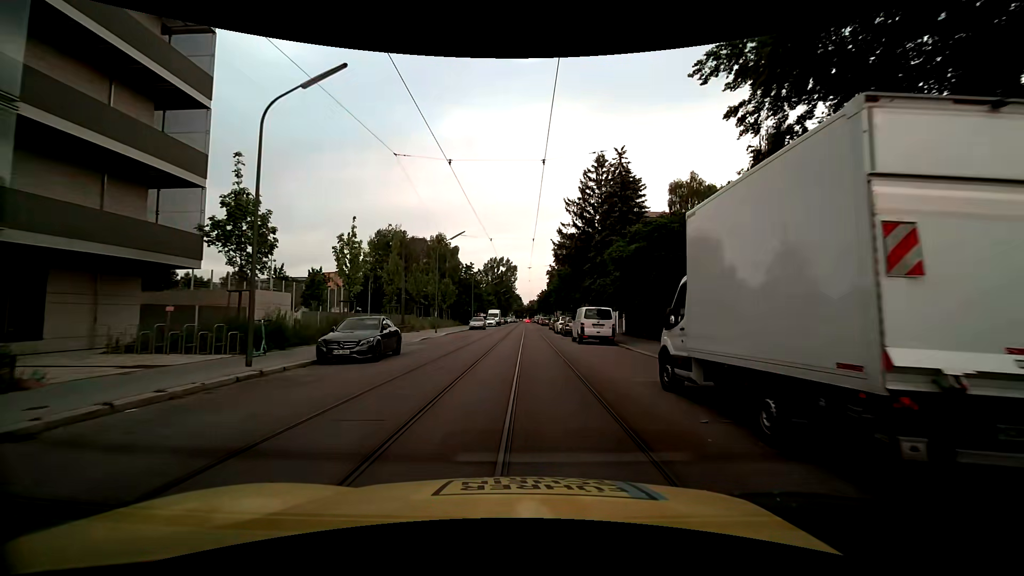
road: residential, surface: asphalt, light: Day
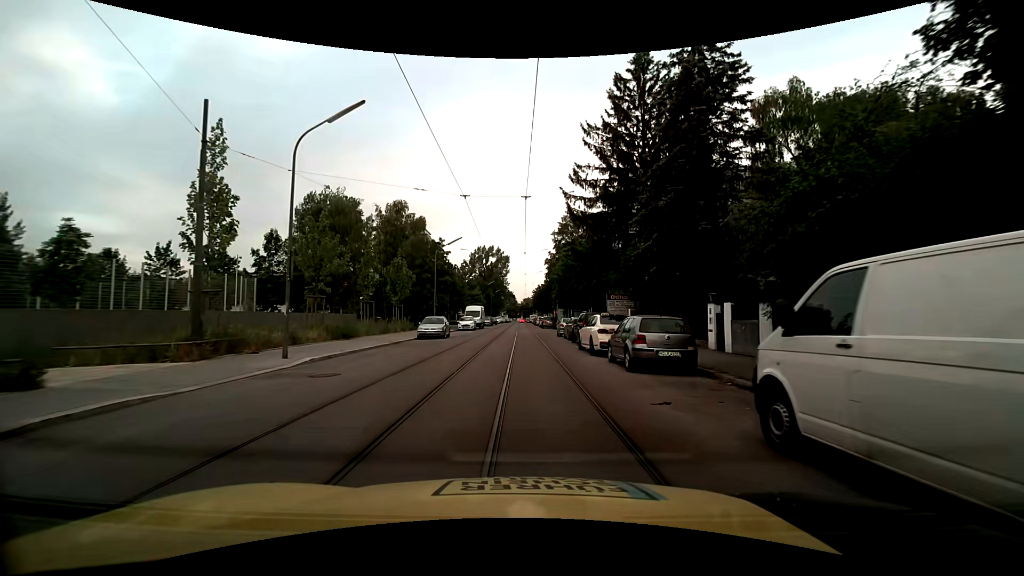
(+0.1, +24.6) m; +1°
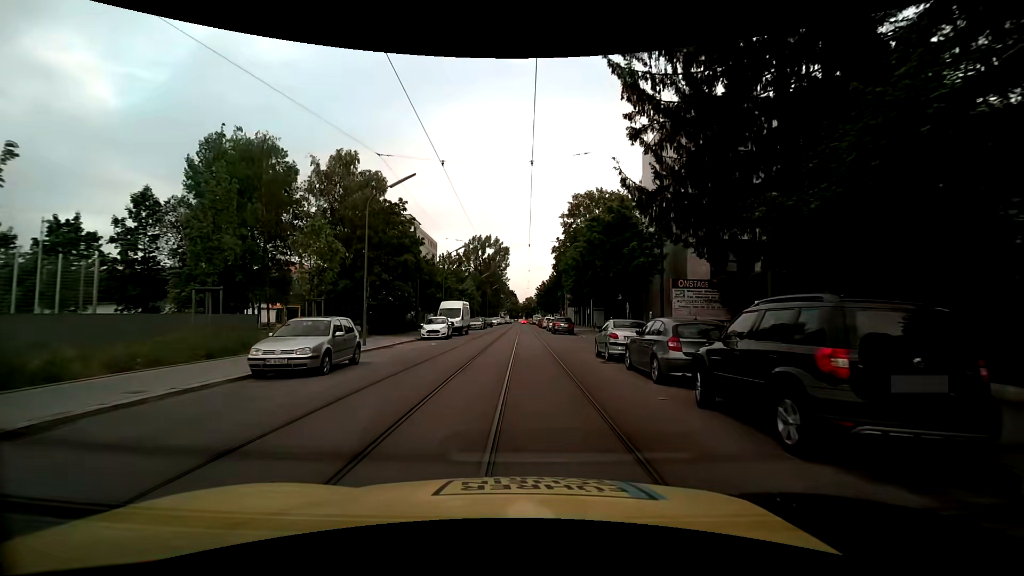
(-0.2, +19.3) m; -1°
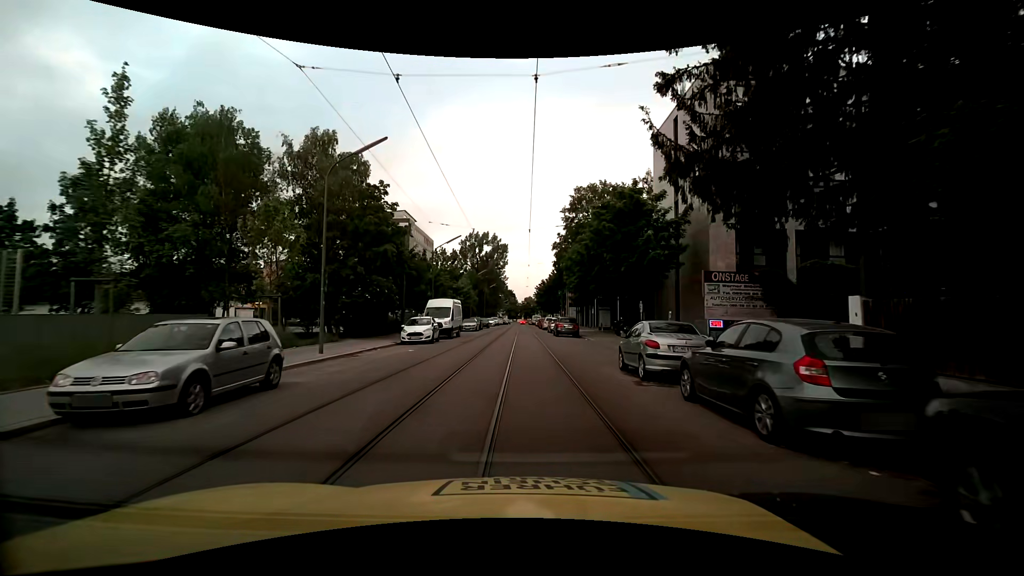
(0.0, +4.9) m; +1°
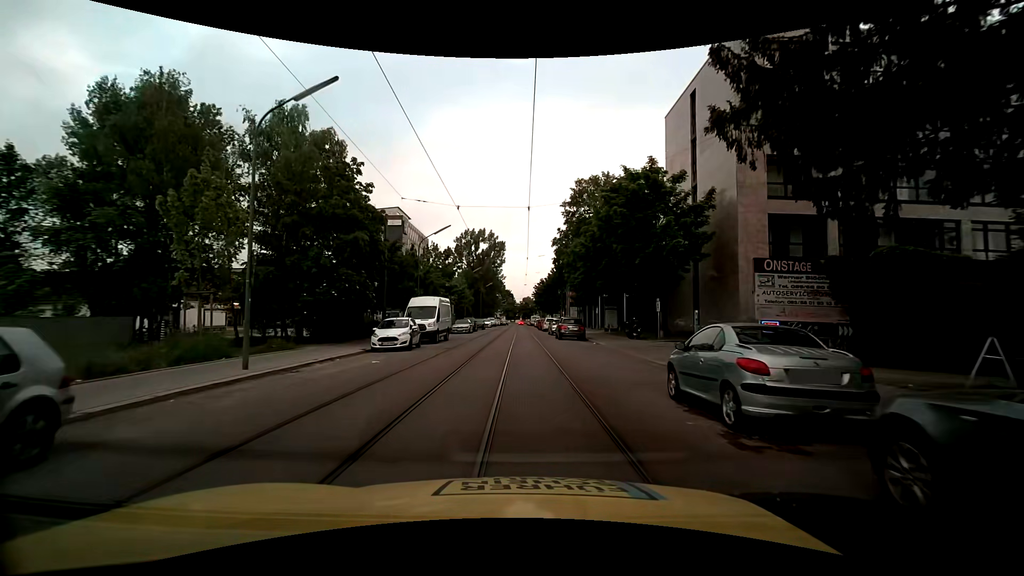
(0.0, +4.9) m; 0°
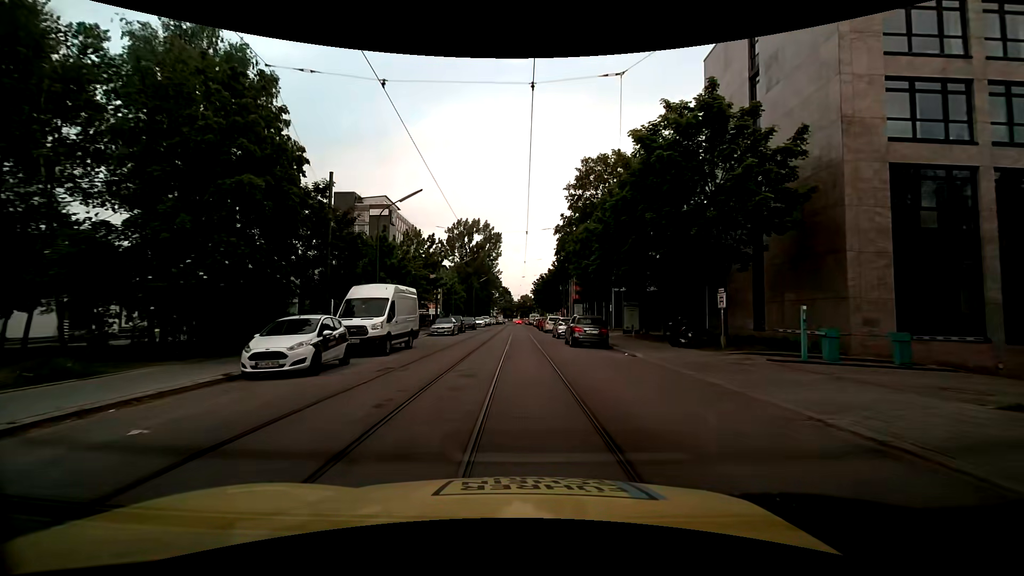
(0.0, +9.8) m; 0°
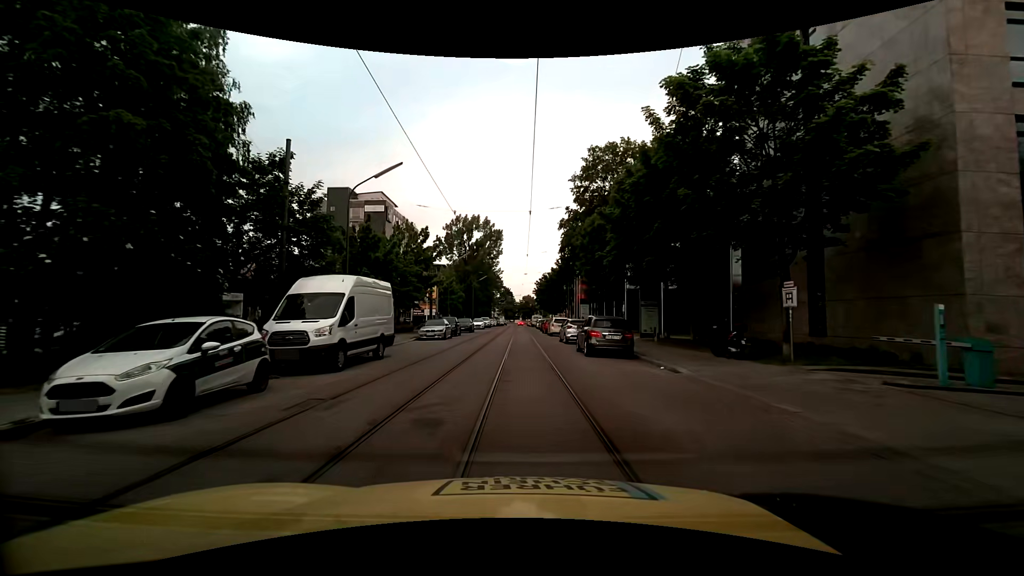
(0.0, +4.9) m; 0°
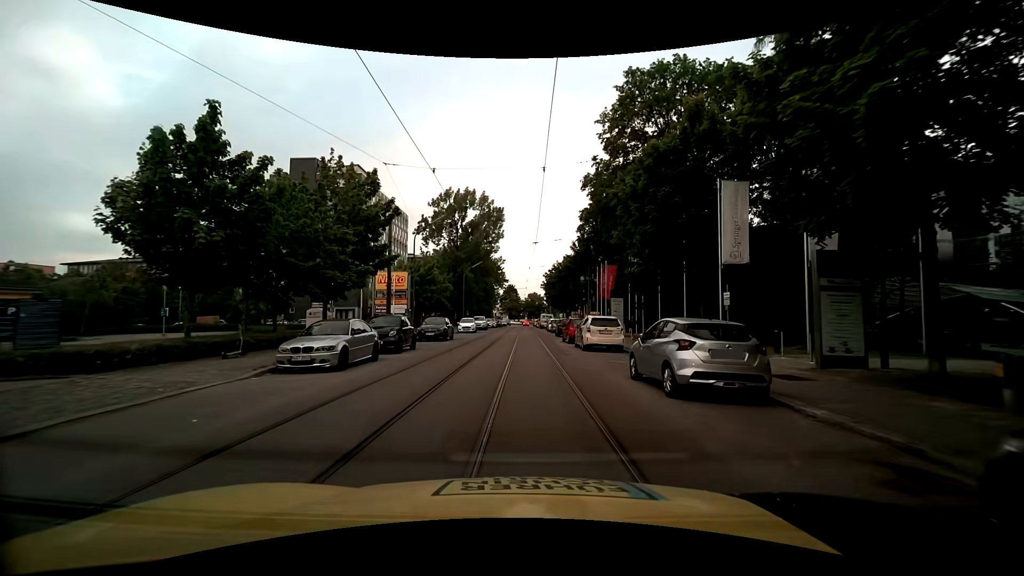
(-0.1, +19.3) m; -1°
(0, +10) (0, +20) (0, +30) (0, +40) (0, +50) (0, +60) (0, +70) (0, +80) (0, +90) (0, +100) m
